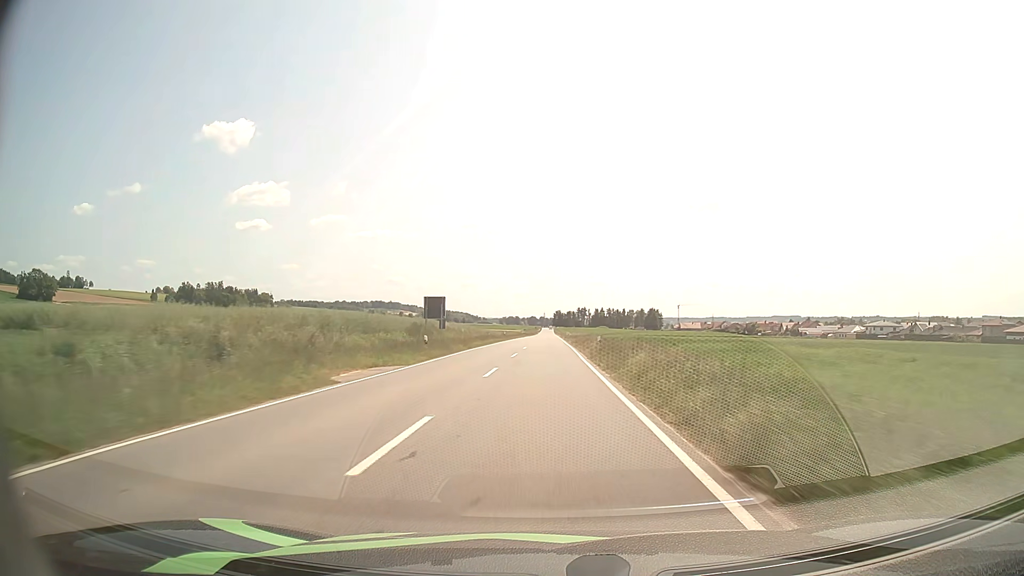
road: tertiary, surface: asphalt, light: Day
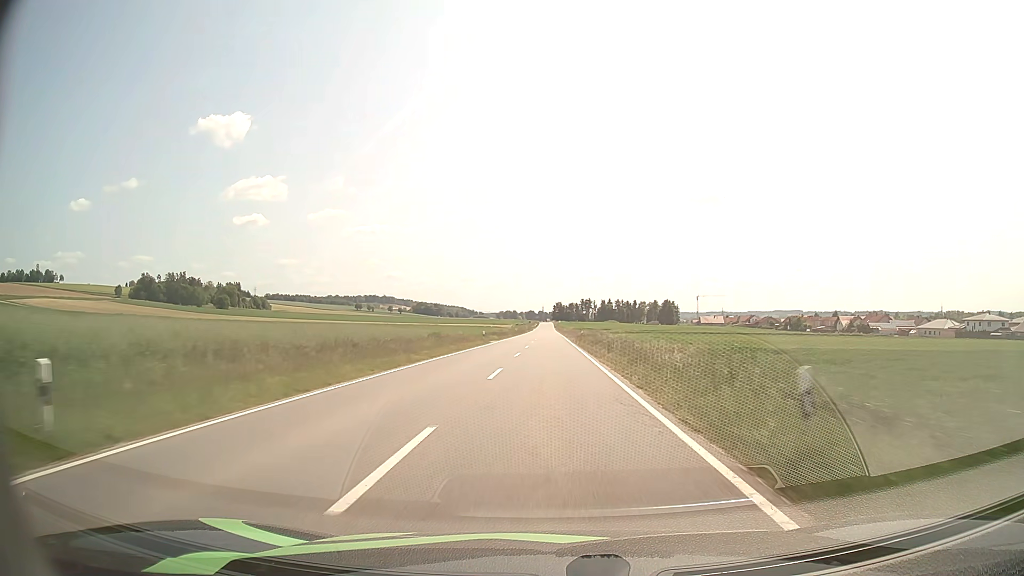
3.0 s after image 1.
(0.0, +76.1) m; 0°
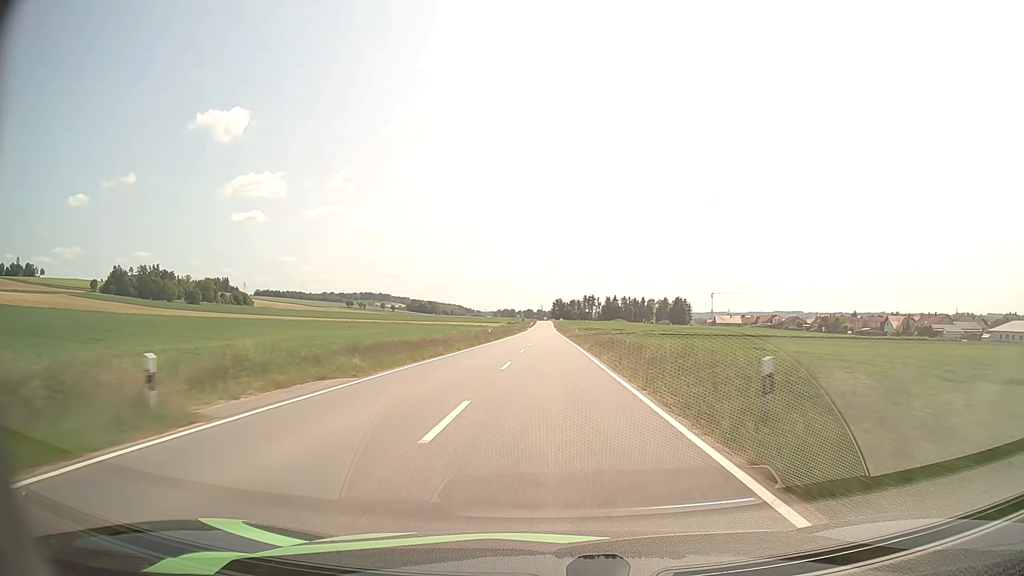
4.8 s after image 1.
(+0.1, +46.6) m; 0°
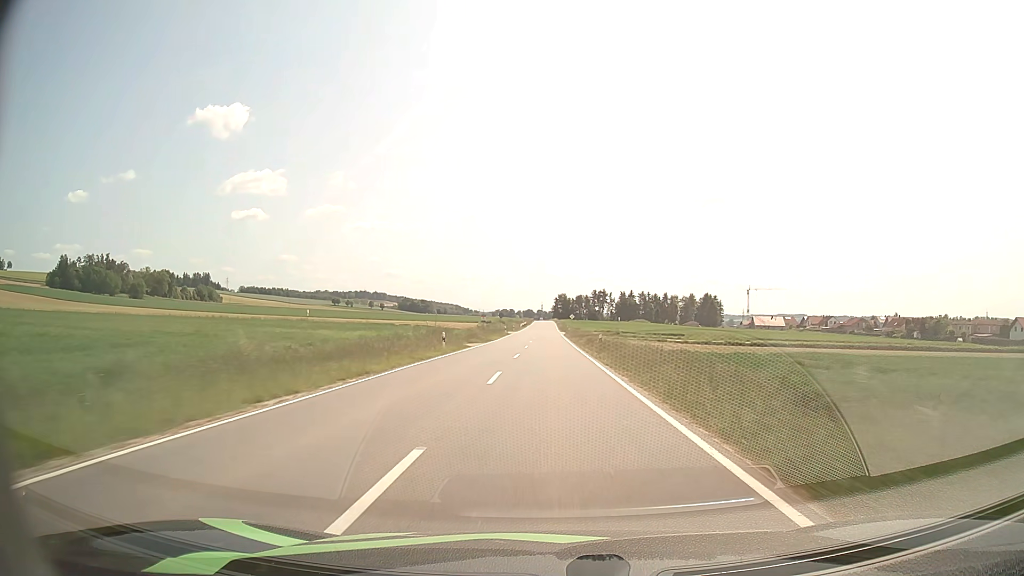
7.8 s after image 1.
(0.0, +79.6) m; 0°
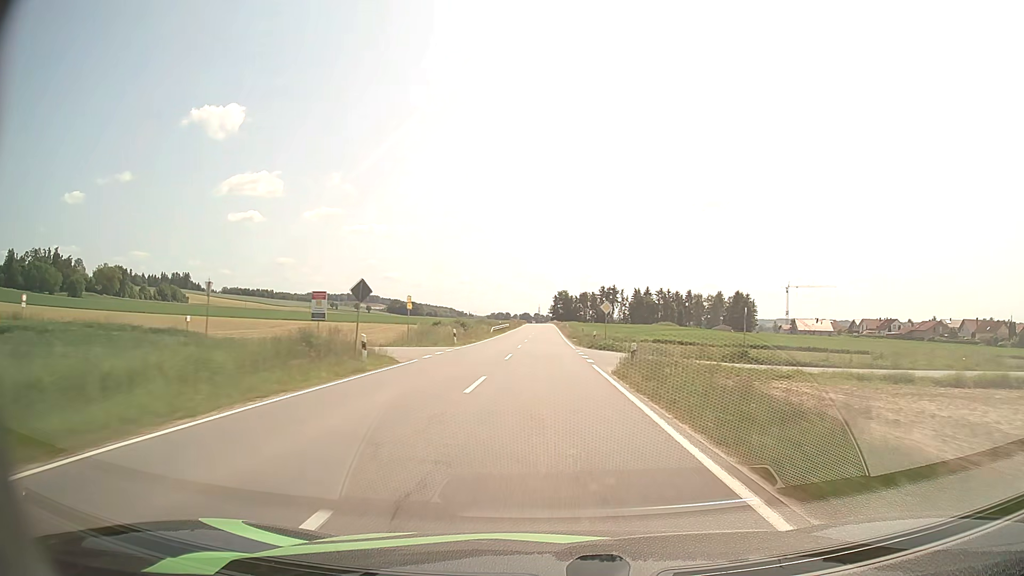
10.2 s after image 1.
(+0.1, +64.7) m; 0°
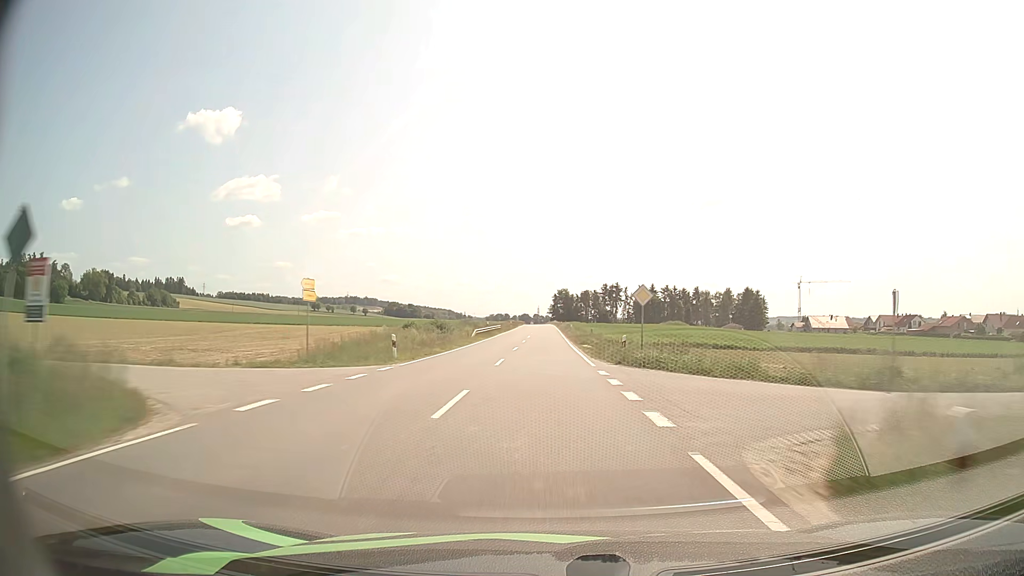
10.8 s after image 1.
(0.0, +16.1) m; 0°
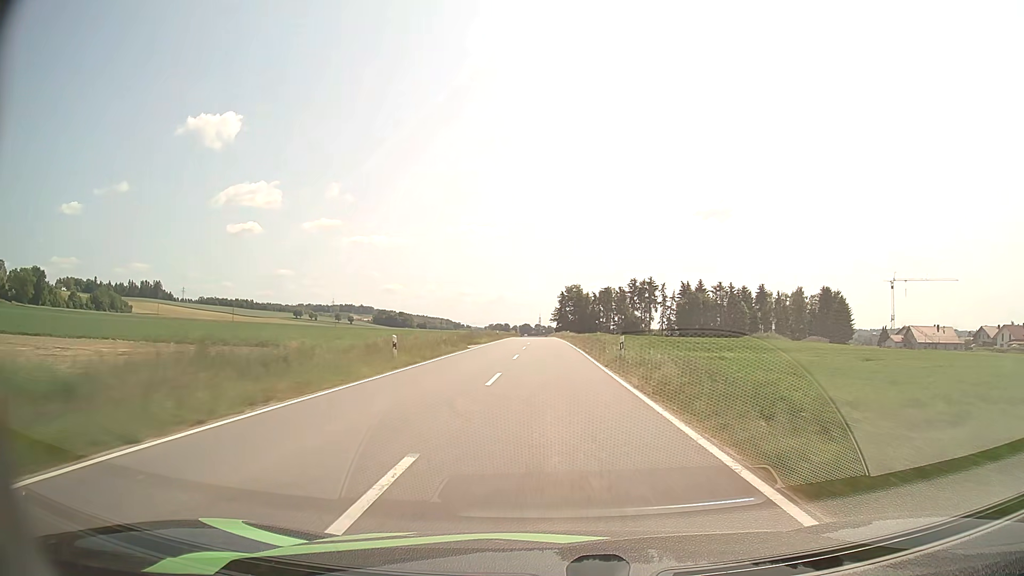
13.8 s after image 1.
(-0.5, +81.3) m; 0°
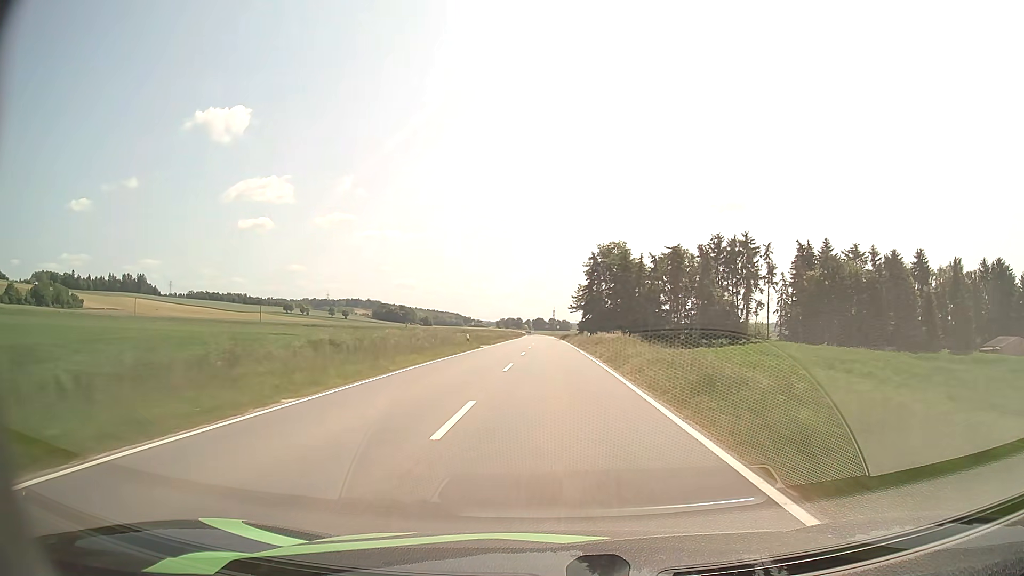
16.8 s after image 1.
(-0.5, +82.3) m; -1°
(0, +10) (0, +20) (0, +30) (0, +40) (0, +50) (0, +60) (0, +70) (-1, +80) (-1, +90) (-1, +100) m
